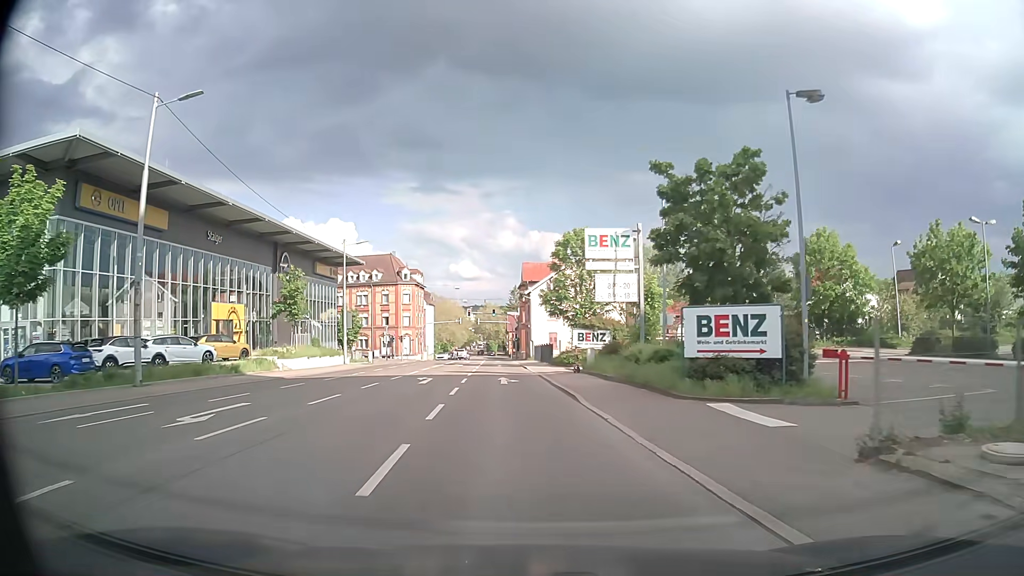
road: secondary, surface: asphalt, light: Day
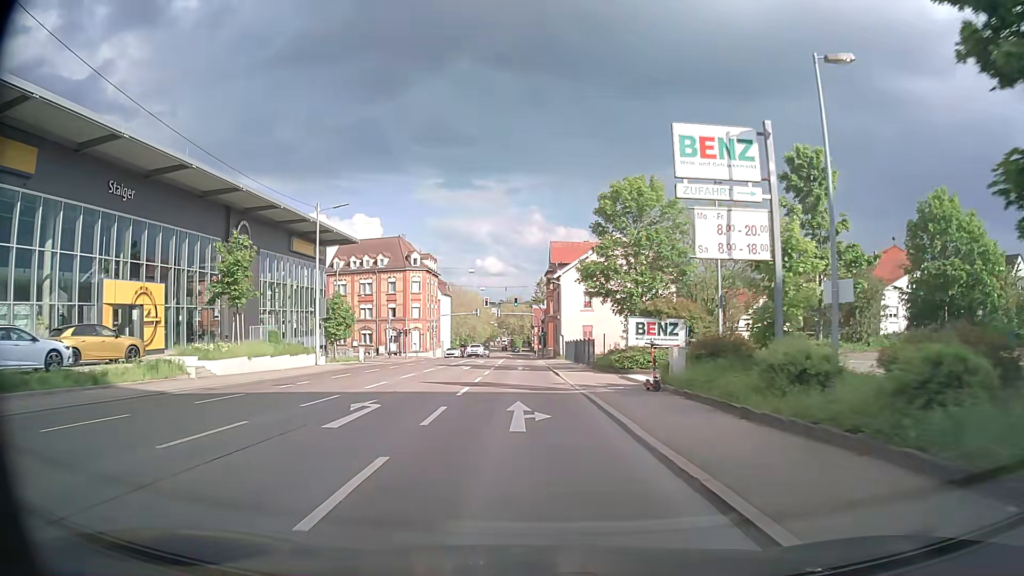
(-0.3, +13.5) m; -2°
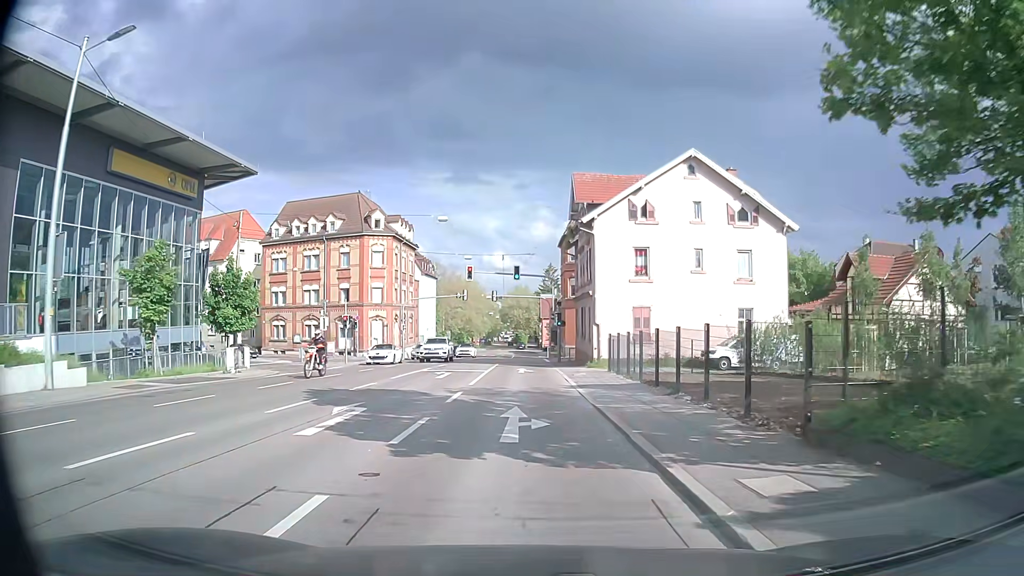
(-0.2, +26.1) m; -1°
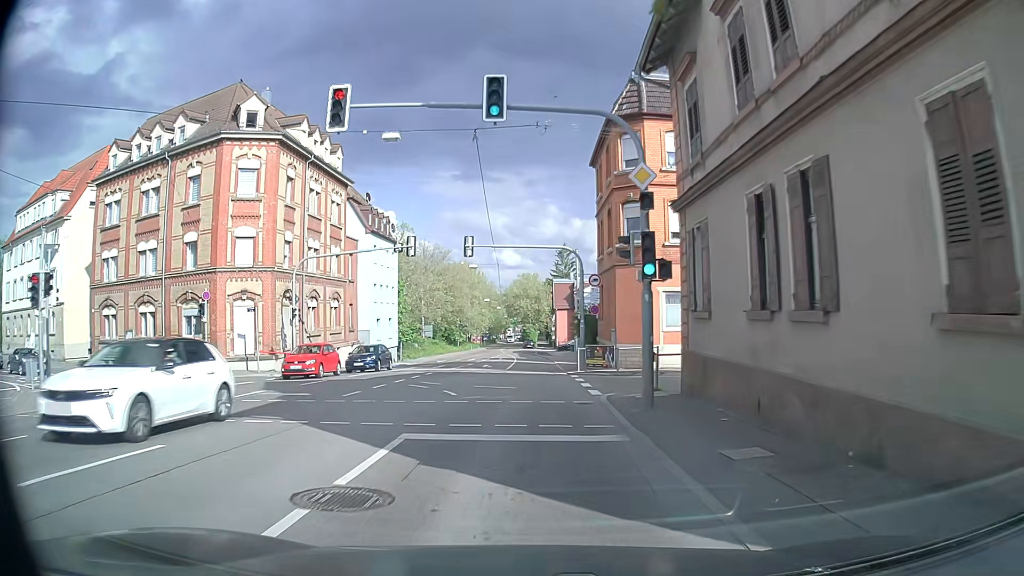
(-0.1, +31.8) m; -2°
(0, +10) (0, +20) (0, +30) (+1, +40) (+1, +50) (+1, +60) (+1, +70) (0, +80) (0, +90) (-1, +100) m
